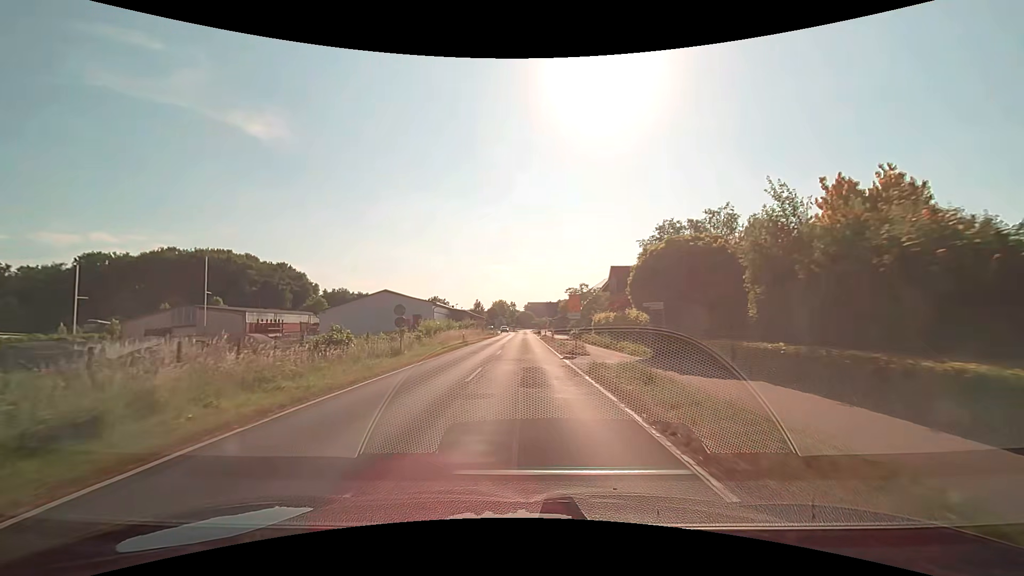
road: secondary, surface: asphalt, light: Day
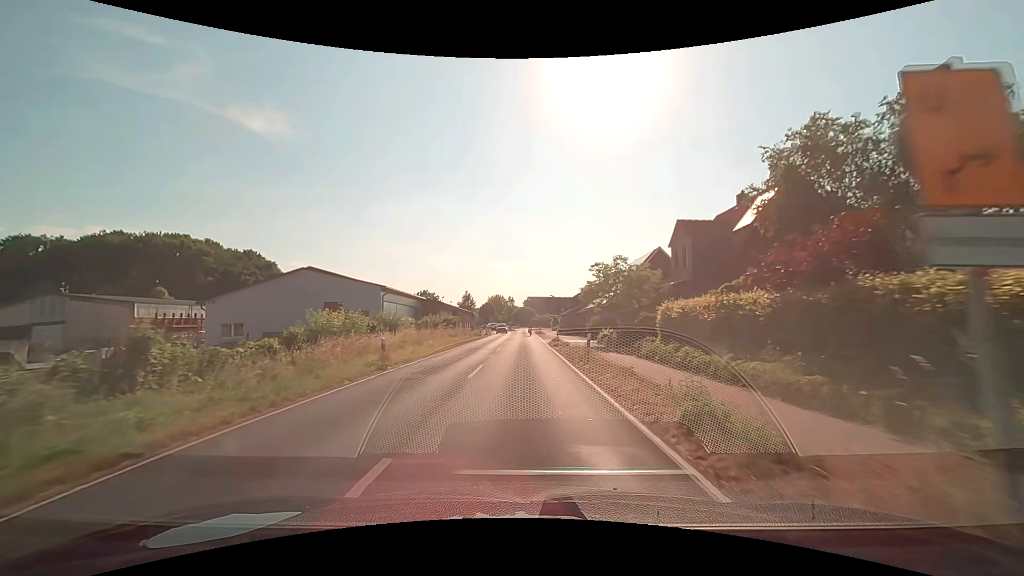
(+0.1, +23.2) m; 0°
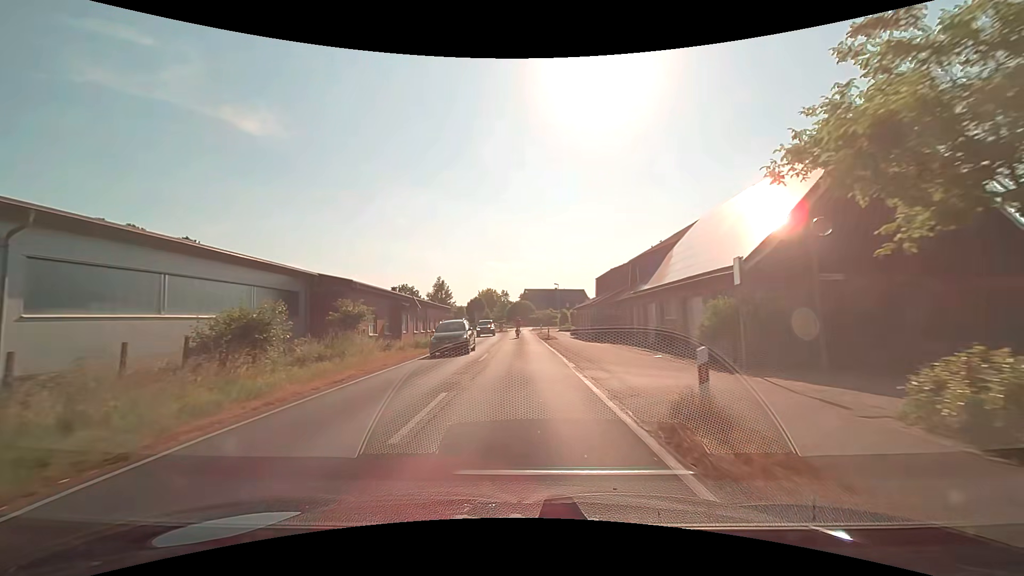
(+0.1, +30.6) m; 0°
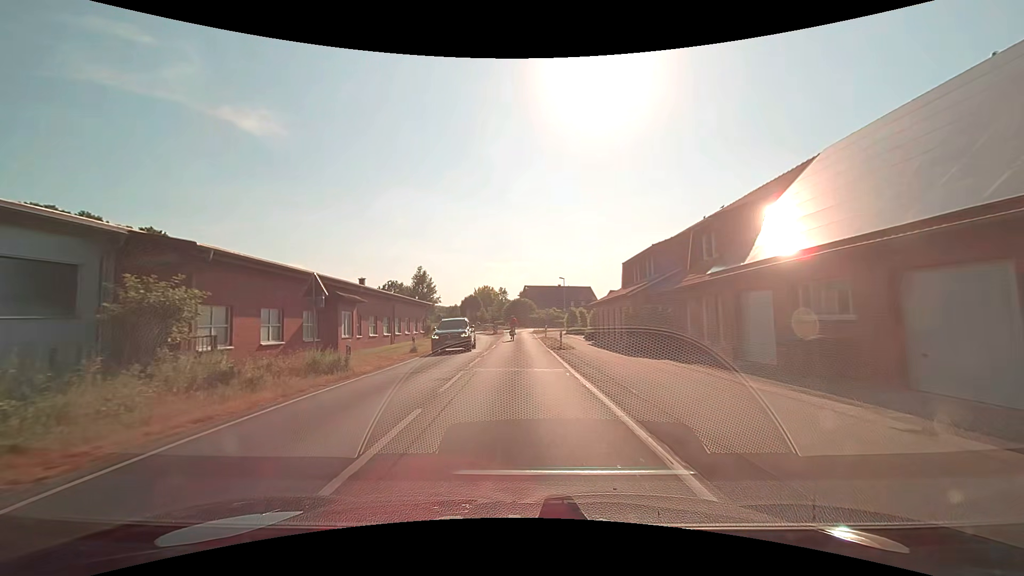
(+0.1, +14.0) m; 0°
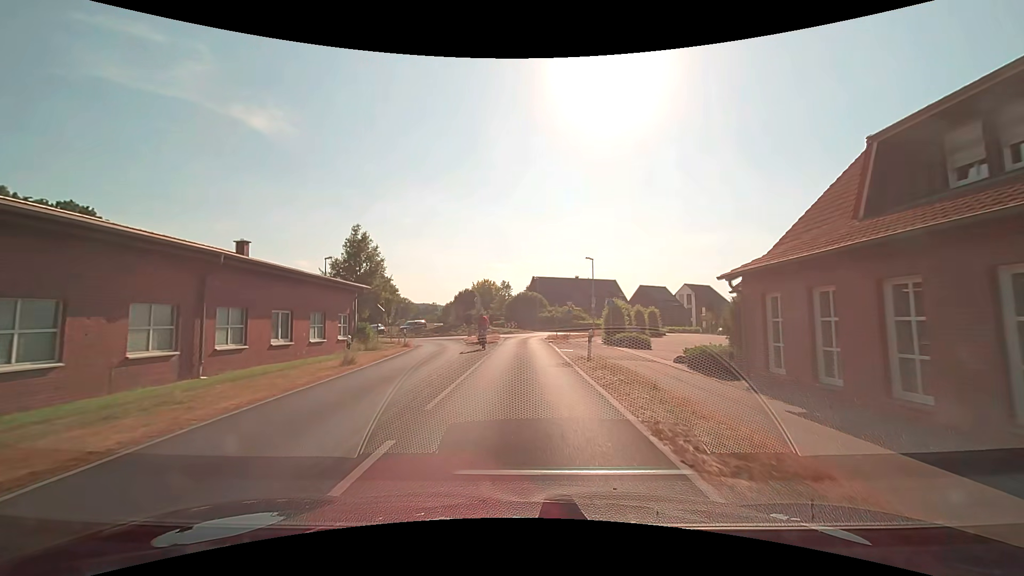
(-0.2, +26.0) m; -1°
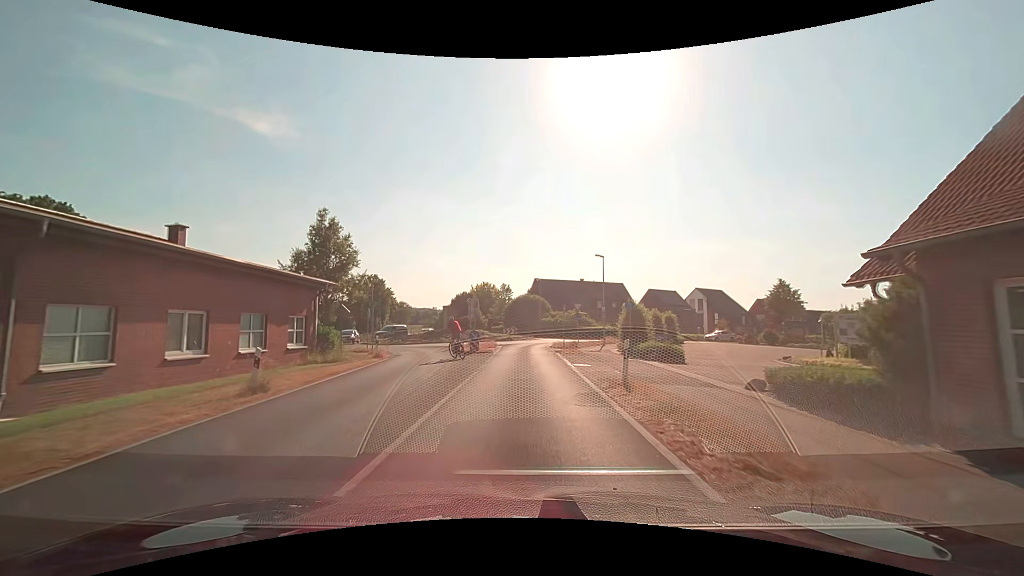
(0.0, +6.3) m; 0°
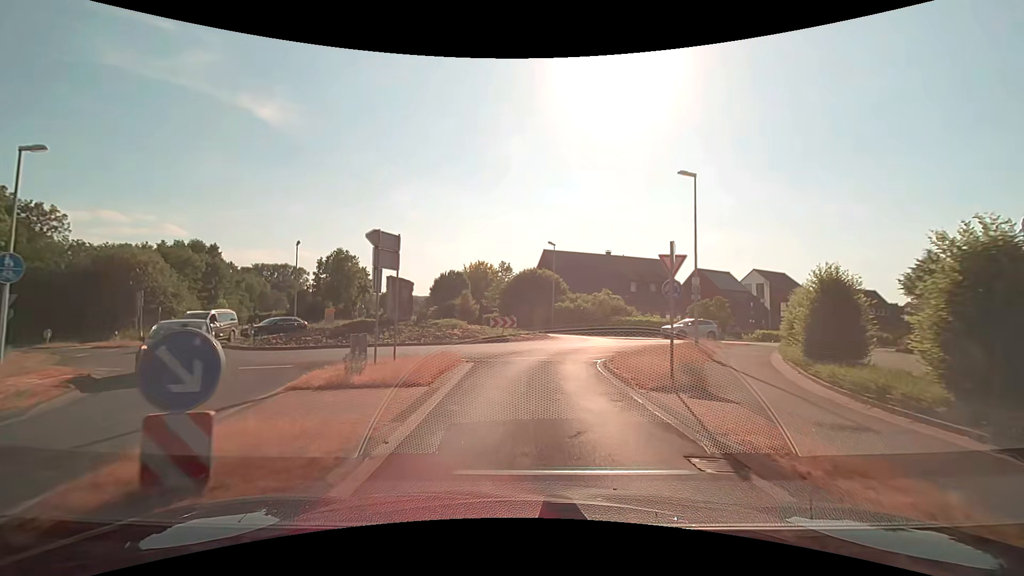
(-0.1, +23.8) m; 0°
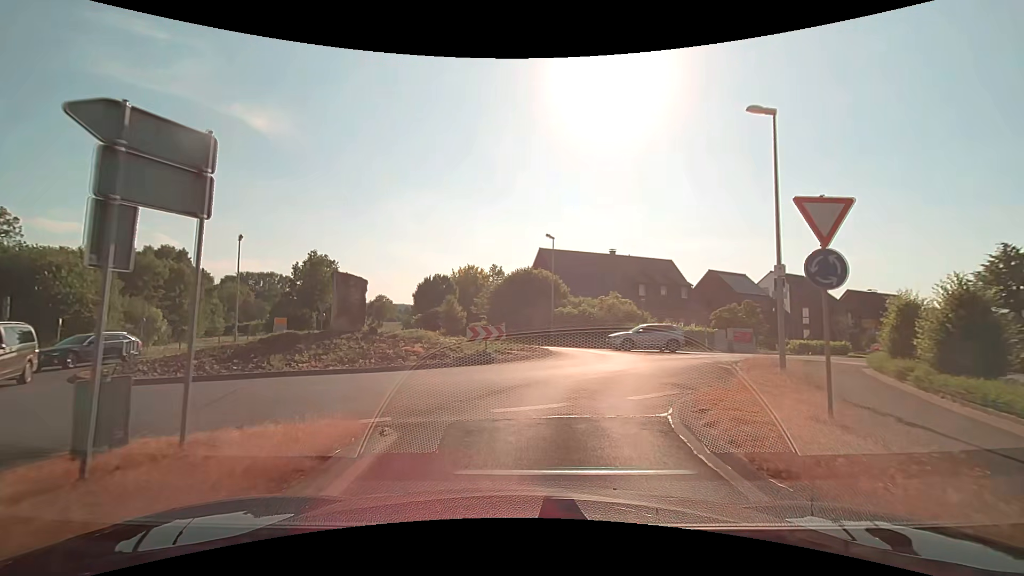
(0.0, +7.9) m; 0°
(+1, +10) (+4, +19) (+3, +29) (-3, +38) (-8, +46) (-12, +55) (-15, +65) (-18, +75) (-21, +84) (-24, +94) m
